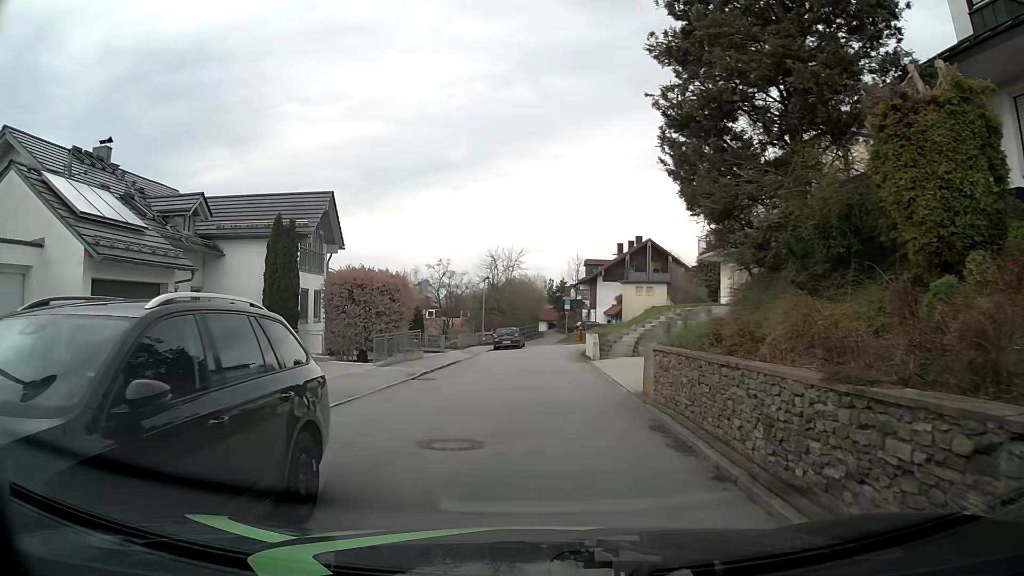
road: residential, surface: asphalt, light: Day
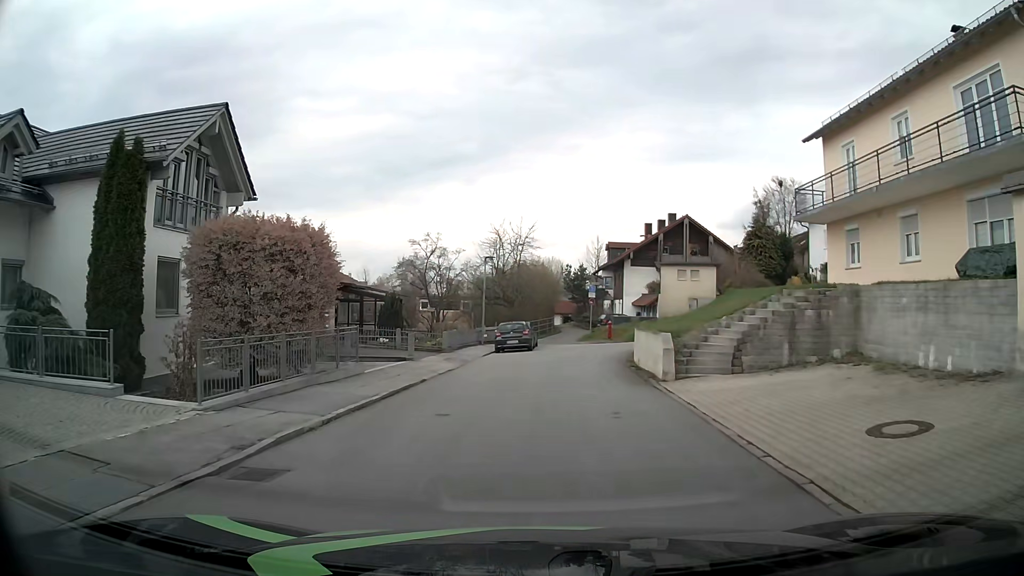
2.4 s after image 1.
(0.0, +11.9) m; -1°
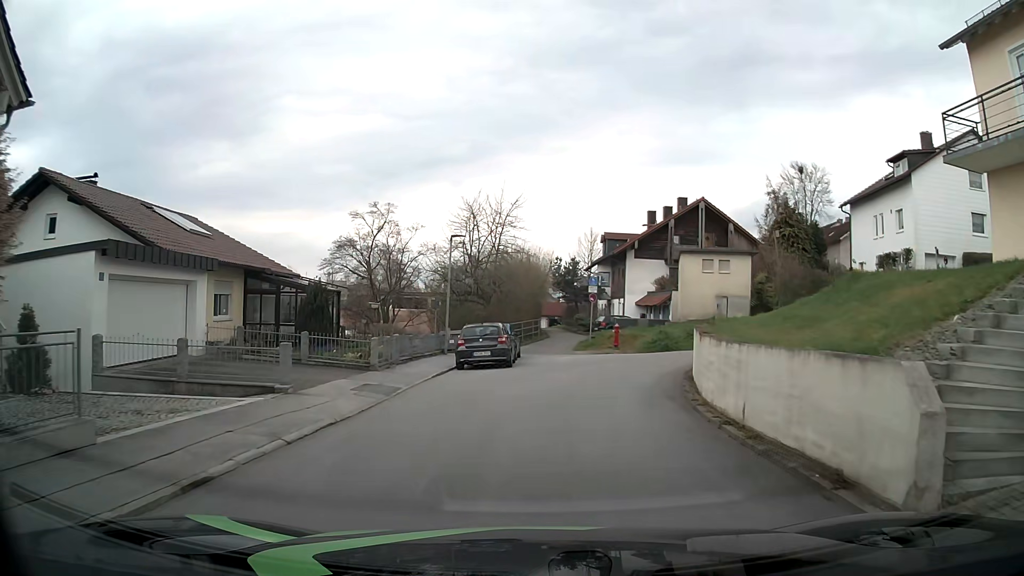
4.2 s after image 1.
(+0.3, +10.3) m; +3°
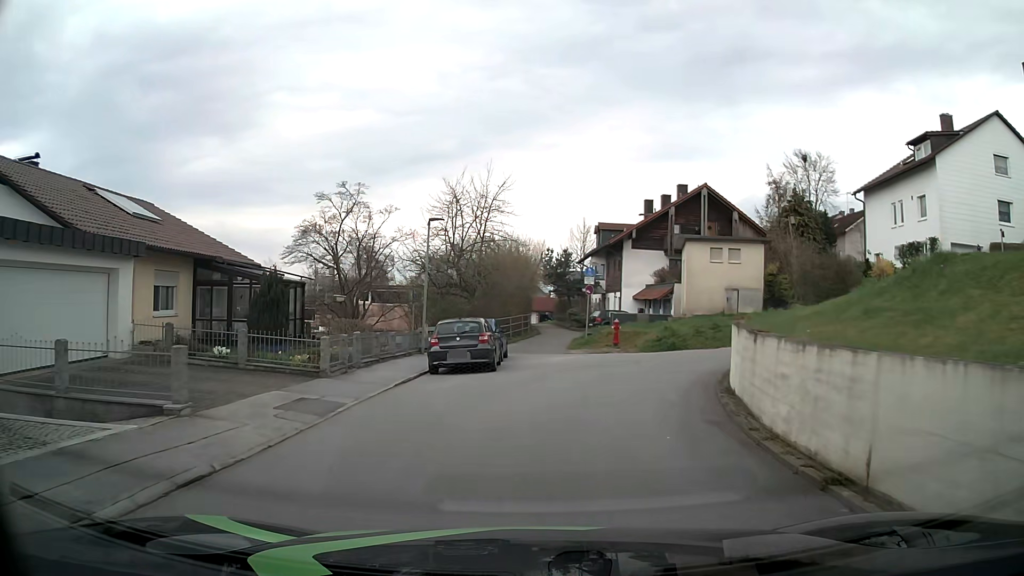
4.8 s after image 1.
(0.0, +3.5) m; 0°
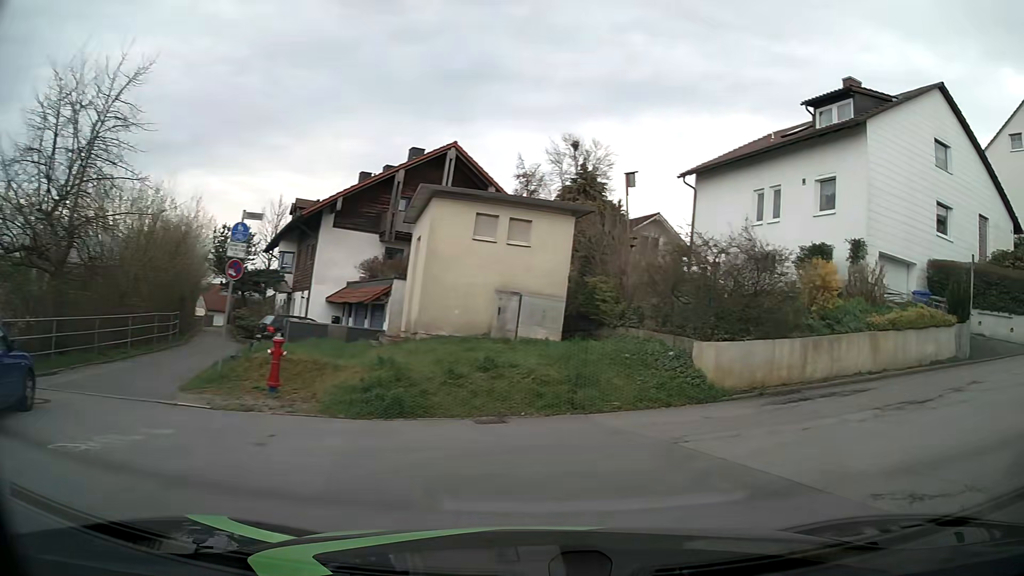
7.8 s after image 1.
(+1.5, +14.6) m; +24°
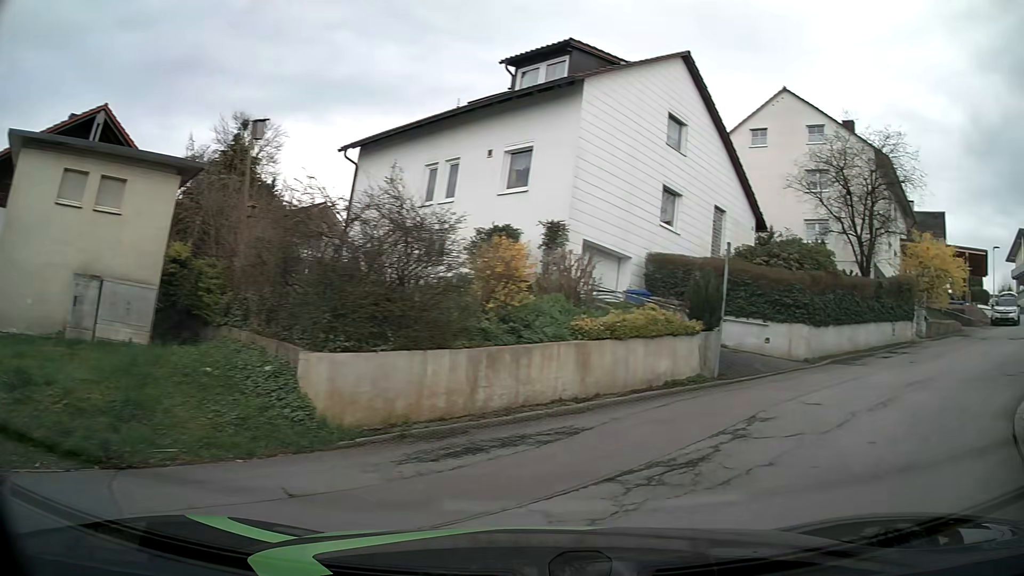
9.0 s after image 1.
(+1.2, +4.6) m; +28°
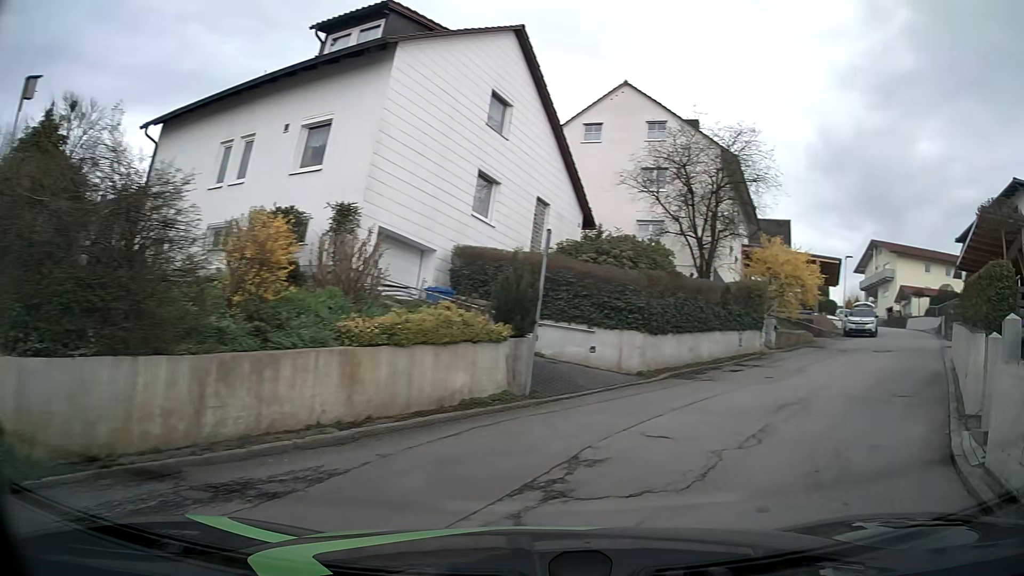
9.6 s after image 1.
(+0.3, +2.6) m; +16°
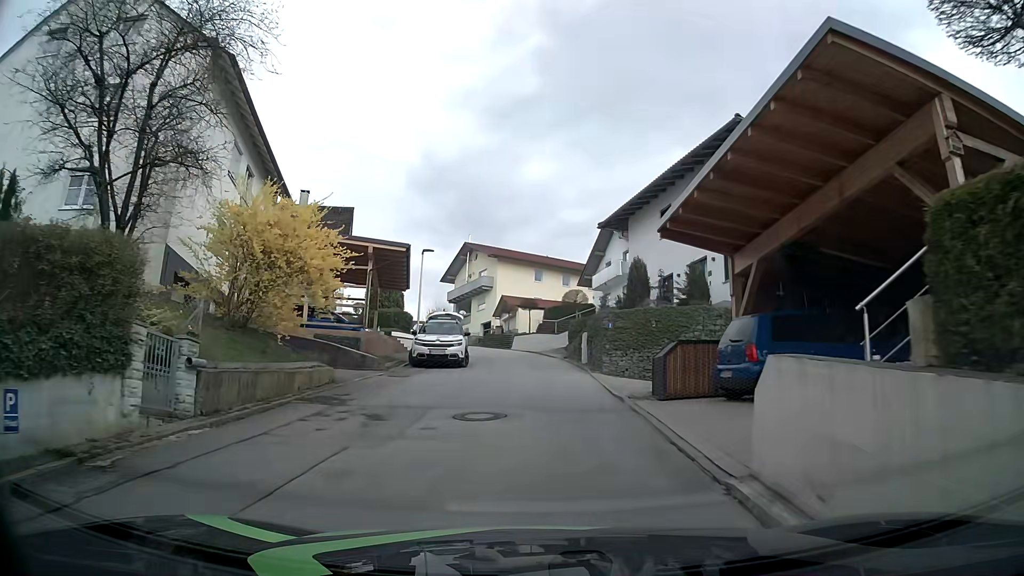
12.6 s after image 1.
(+6.3, +13.6) m; +35°
